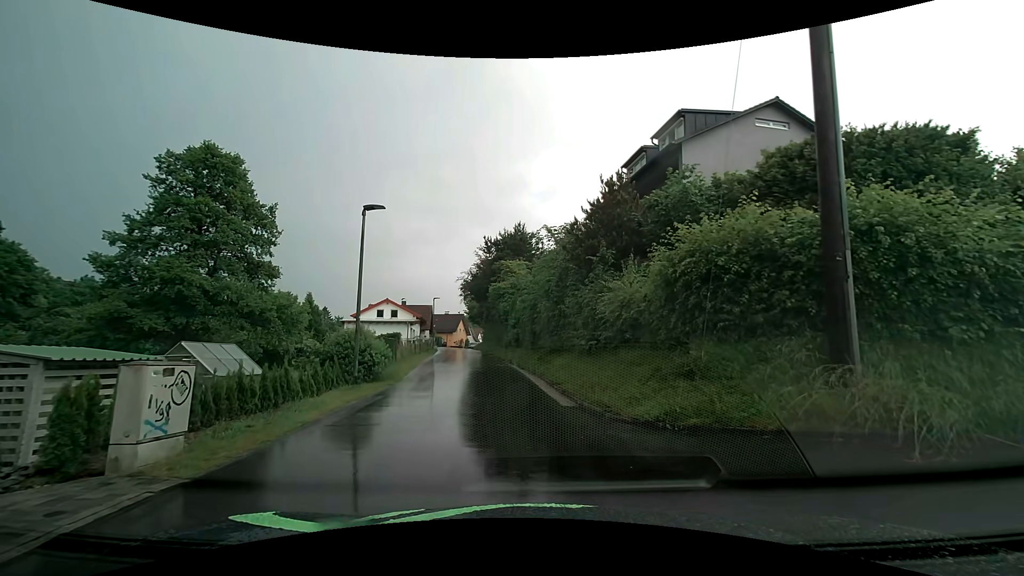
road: residential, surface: asphalt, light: Day
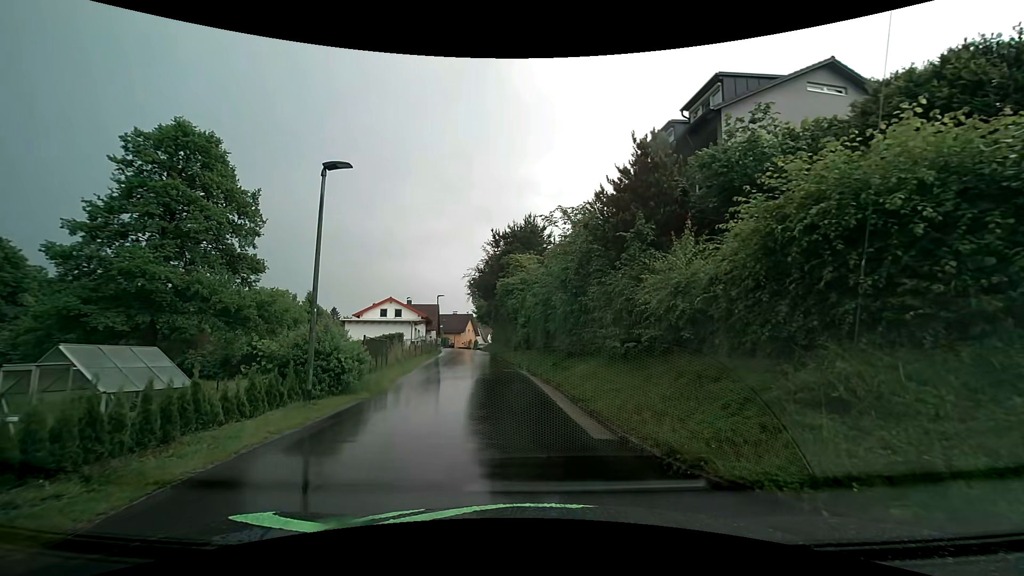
(0.0, +3.6) m; -1°
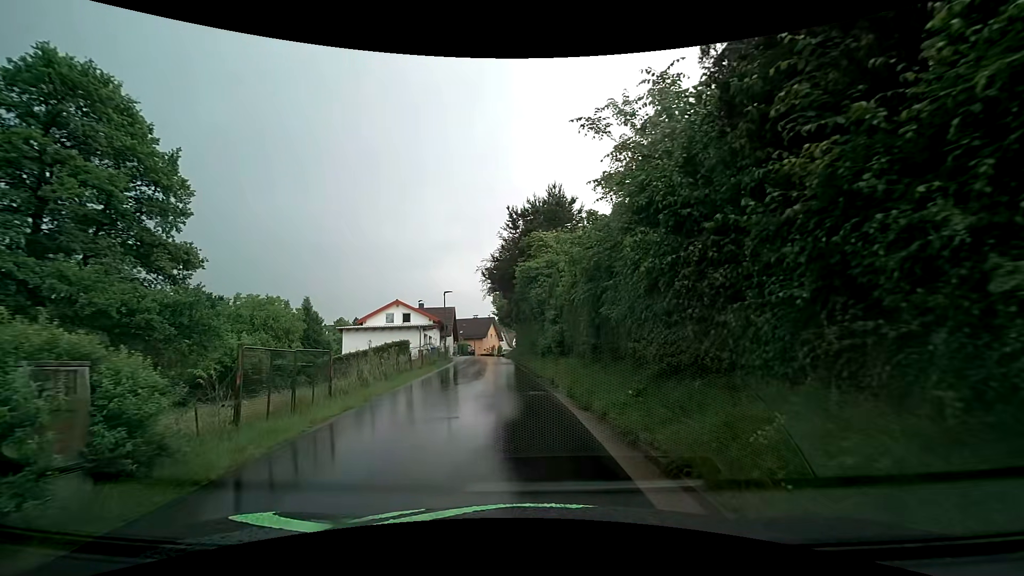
(-0.2, +9.0) m; -2°
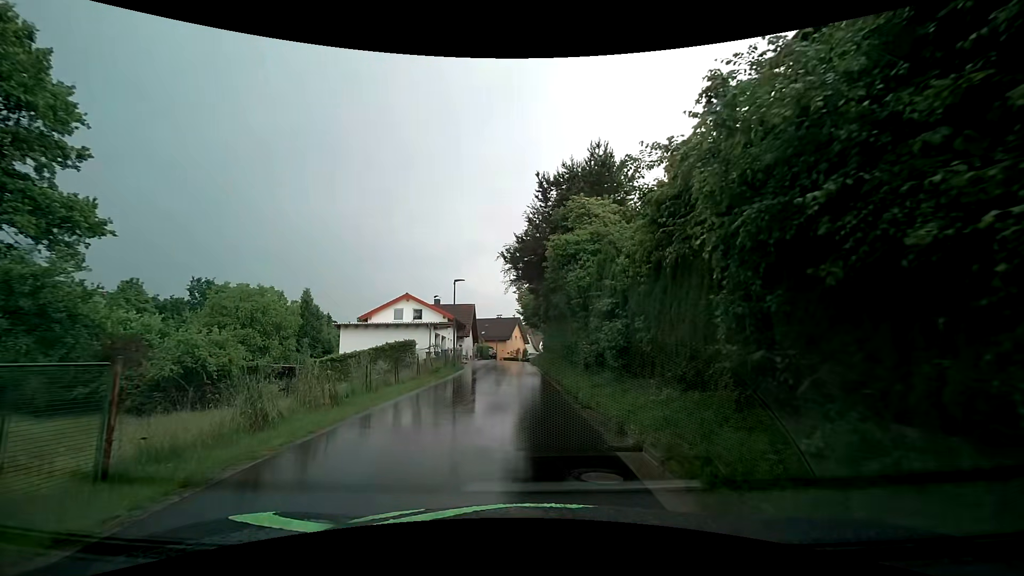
(-0.4, +7.8) m; -6°
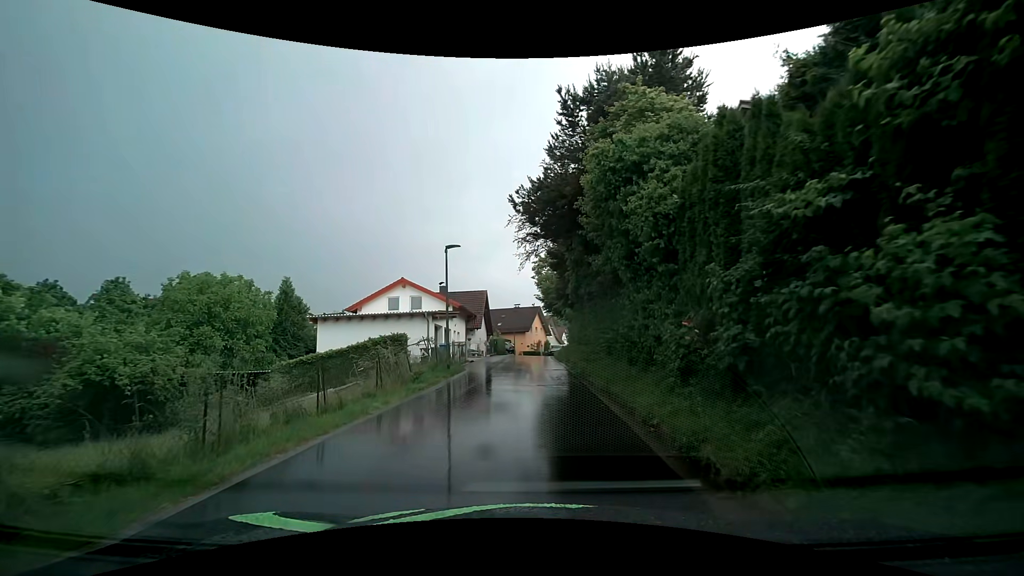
(+0.2, +8.6) m; 0°
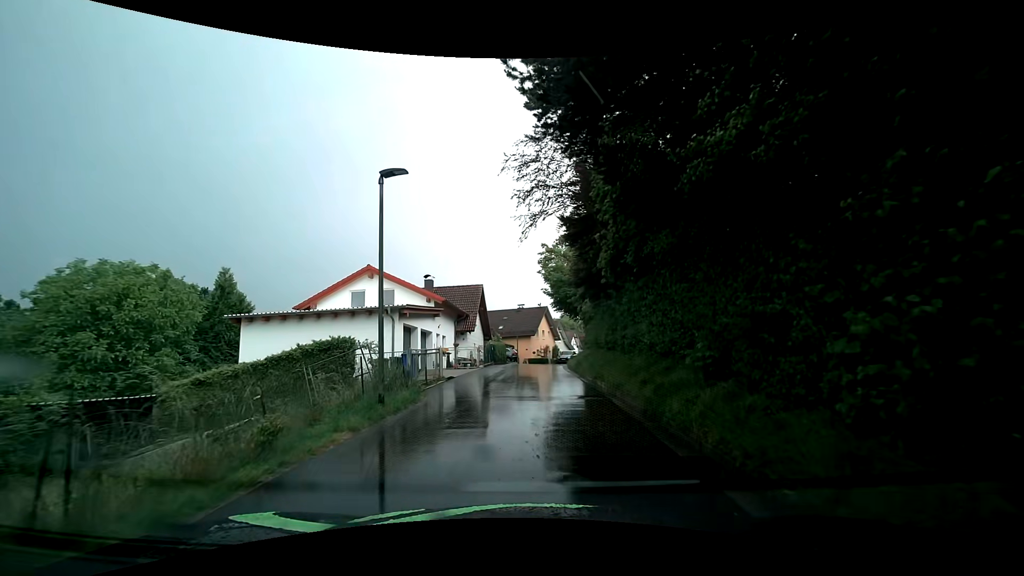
(-0.1, +9.5) m; 0°
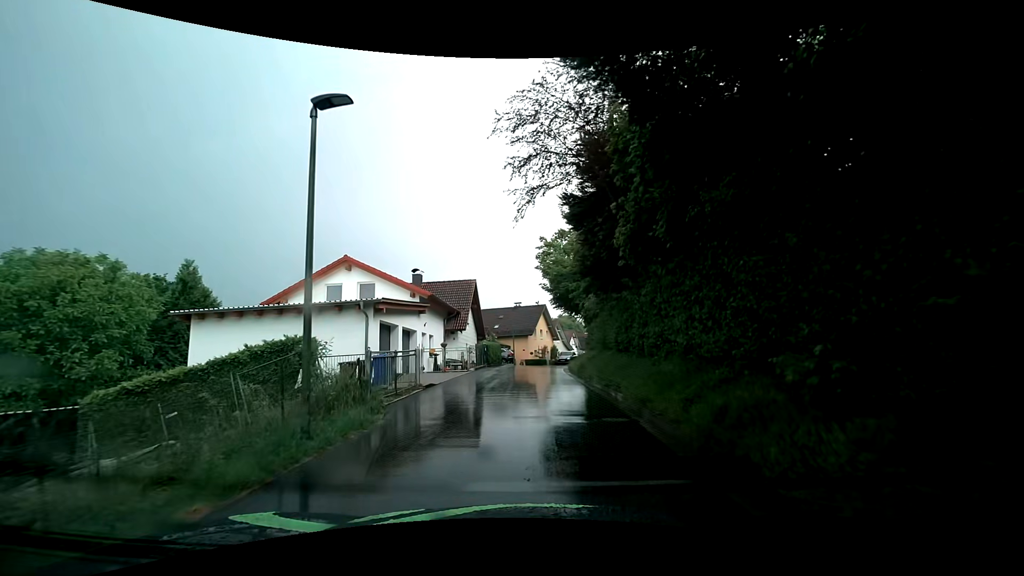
(0.0, +3.3) m; 0°
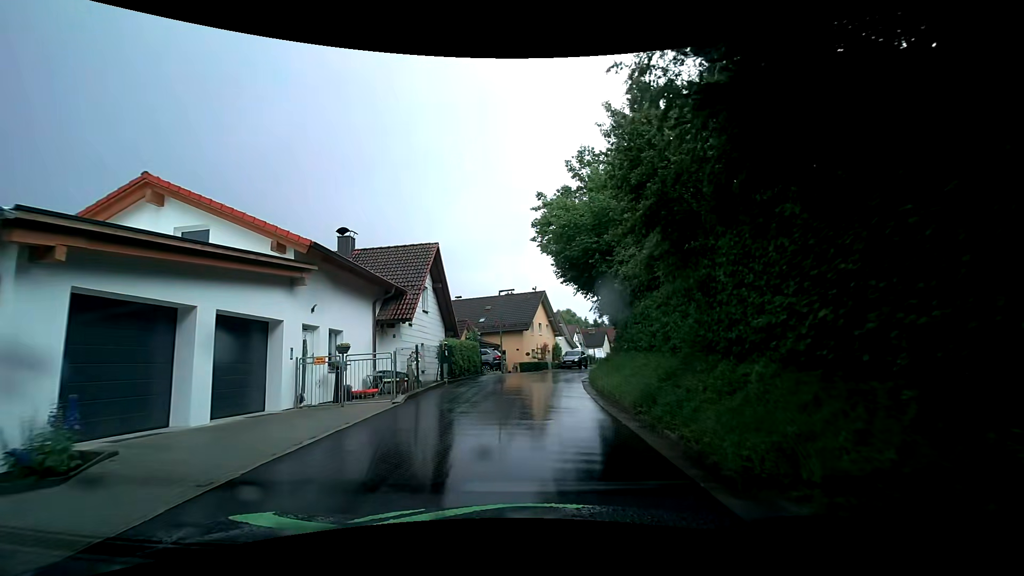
(0.0, +13.6) m; +1°
(0, +10) (0, +20) (+2, +30) (+4, +40) (+7, +49) (+10, +59) (+13, +68) (+16, +78) (+20, +87) (+27, +94) m
